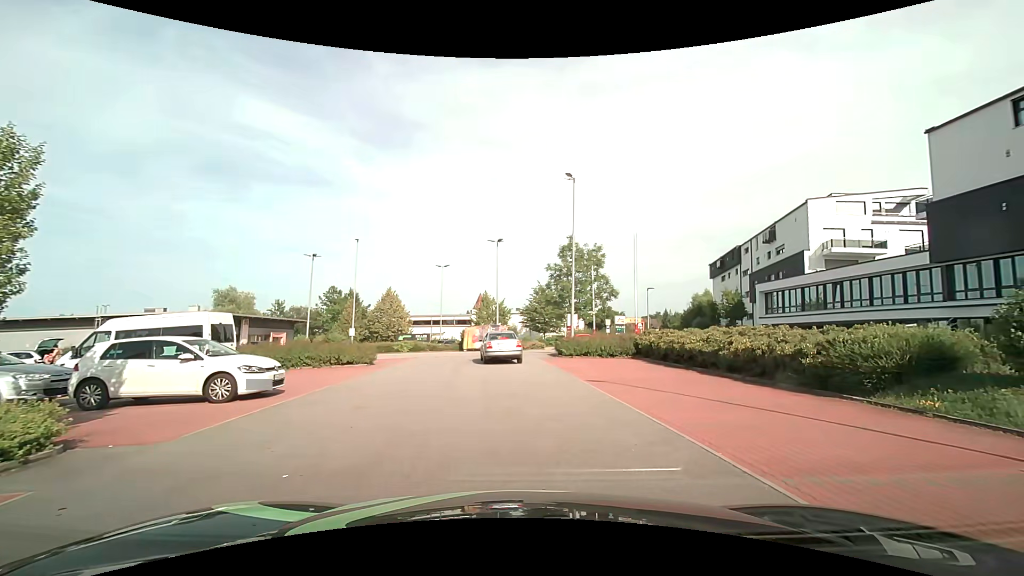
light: Day
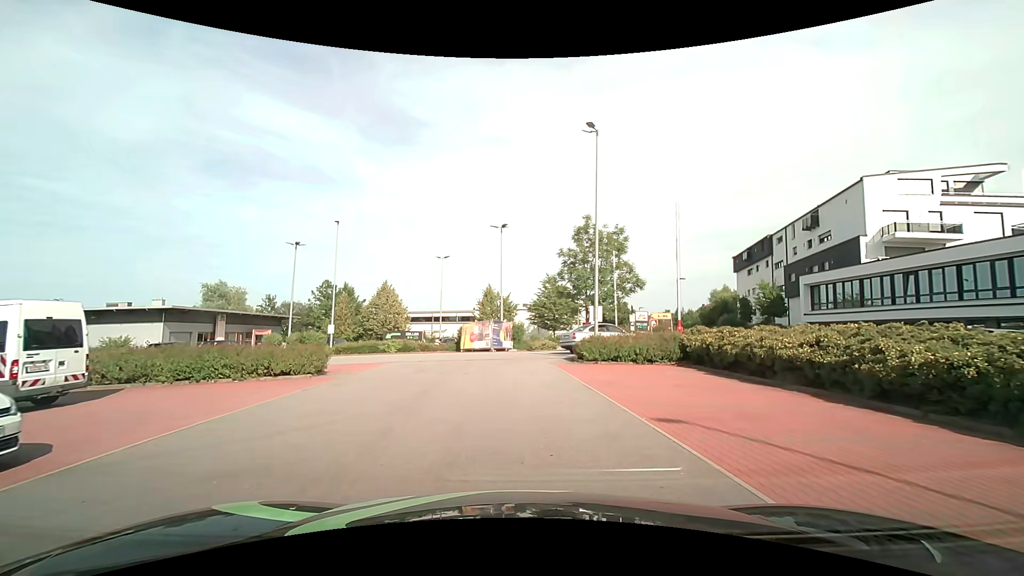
(+0.2, +6.7) m; 0°
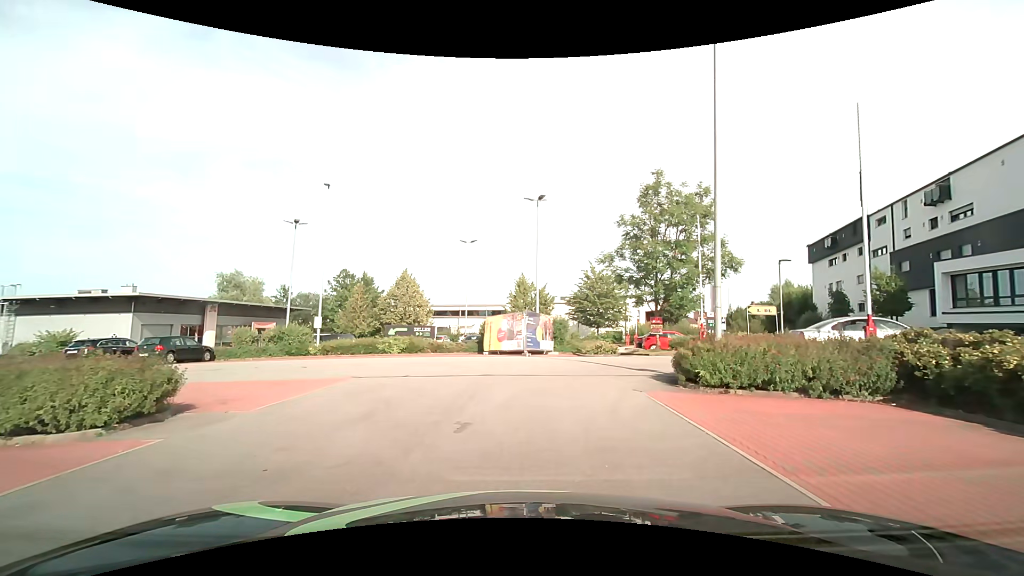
(-0.3, +9.4) m; -3°
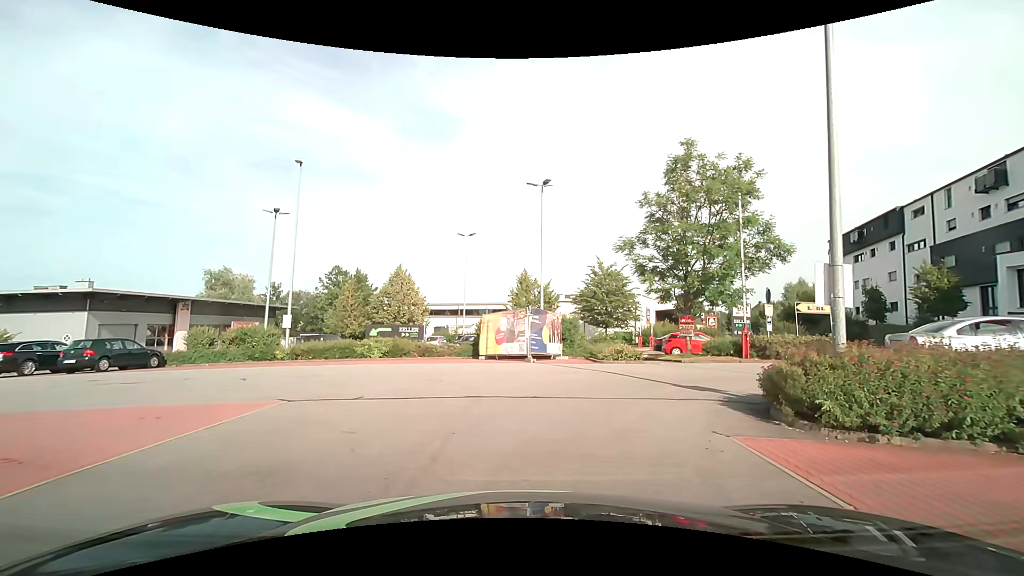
(0.0, +4.1) m; 0°
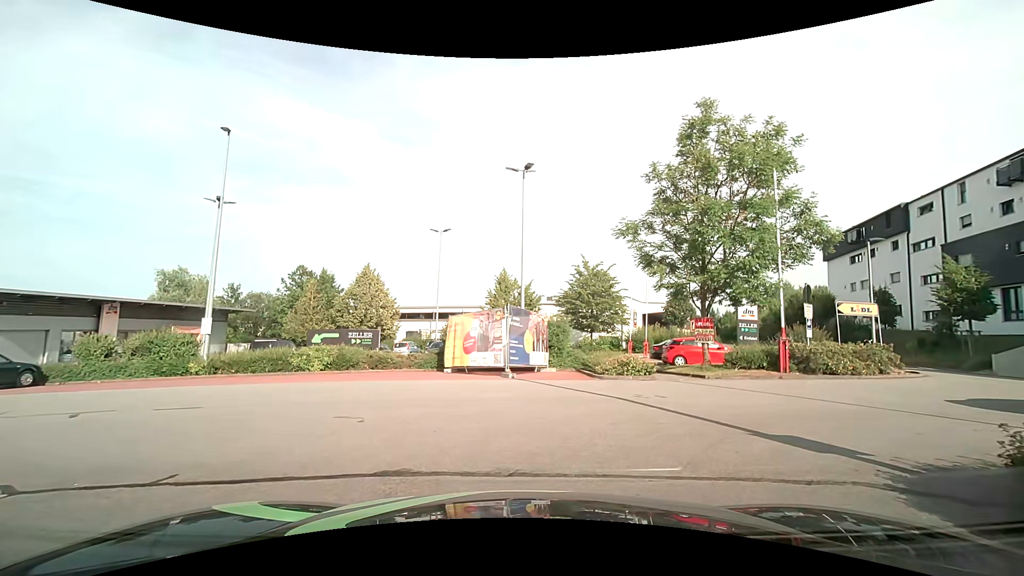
(0.0, +4.4) m; +1°
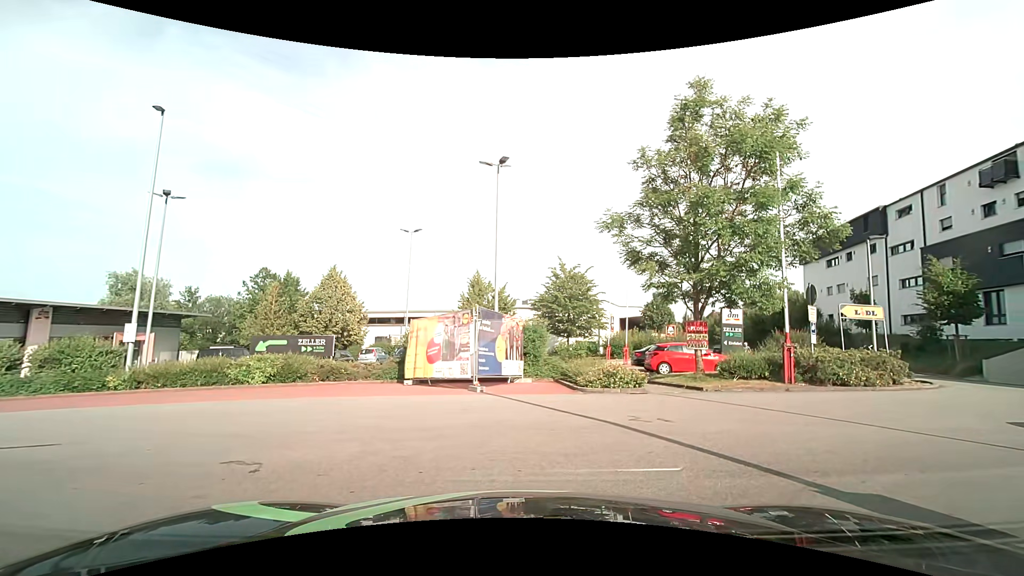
(0.0, +2.1) m; +3°
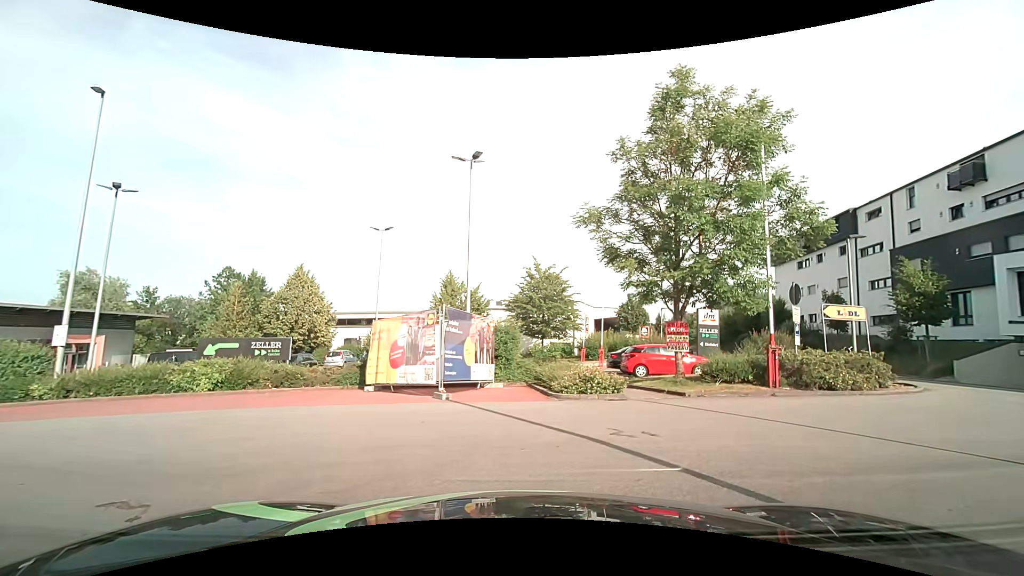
(0.0, +1.0) m; +2°
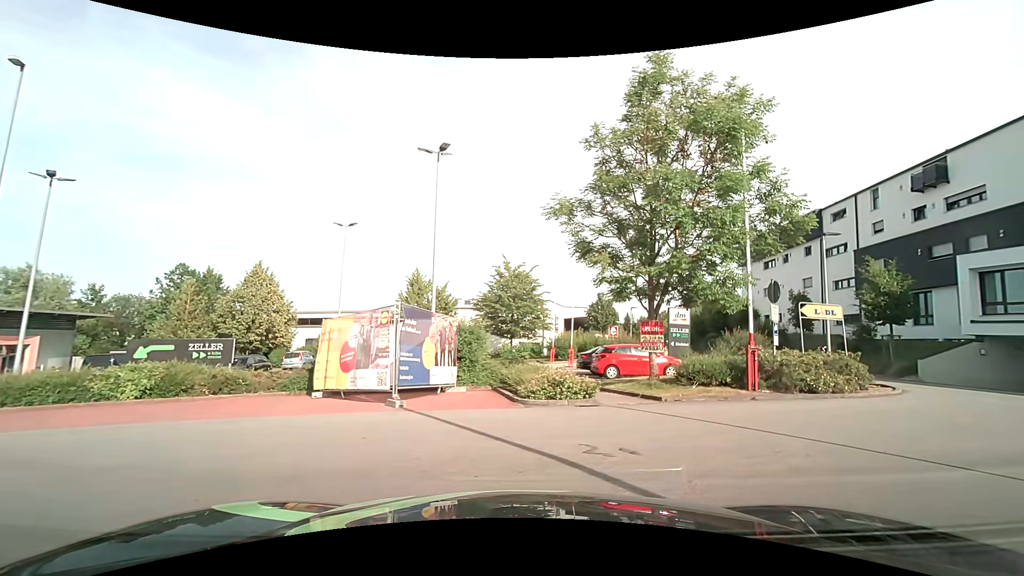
(0.0, +1.1) m; +5°
